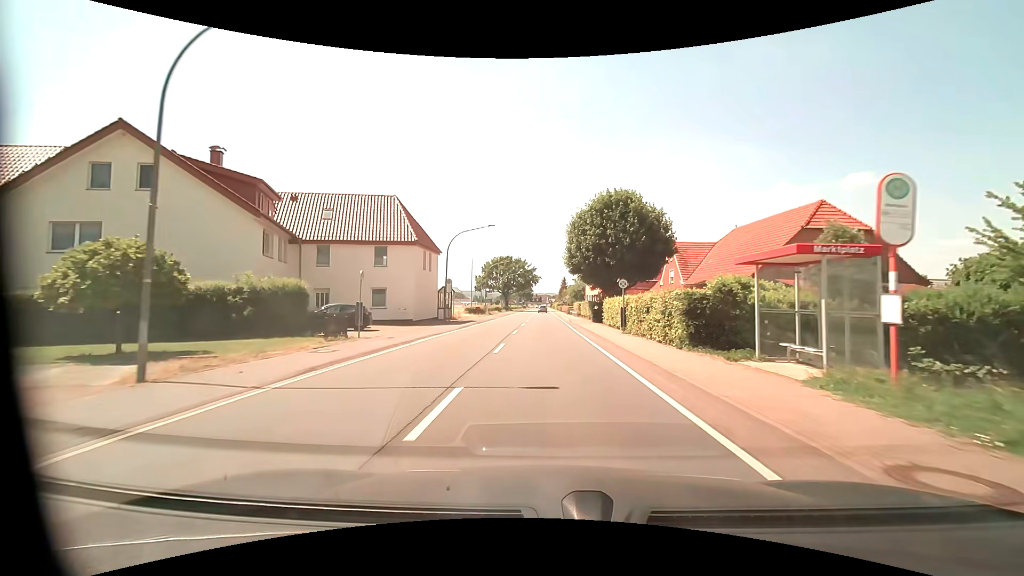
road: primary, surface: asphalt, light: Day
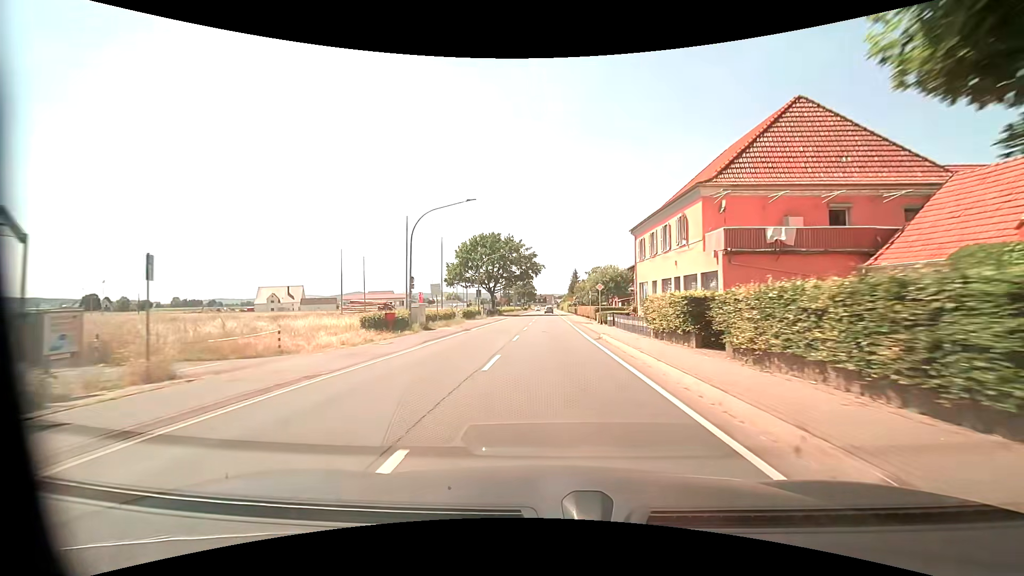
(-0.2, +40.3) m; -1°
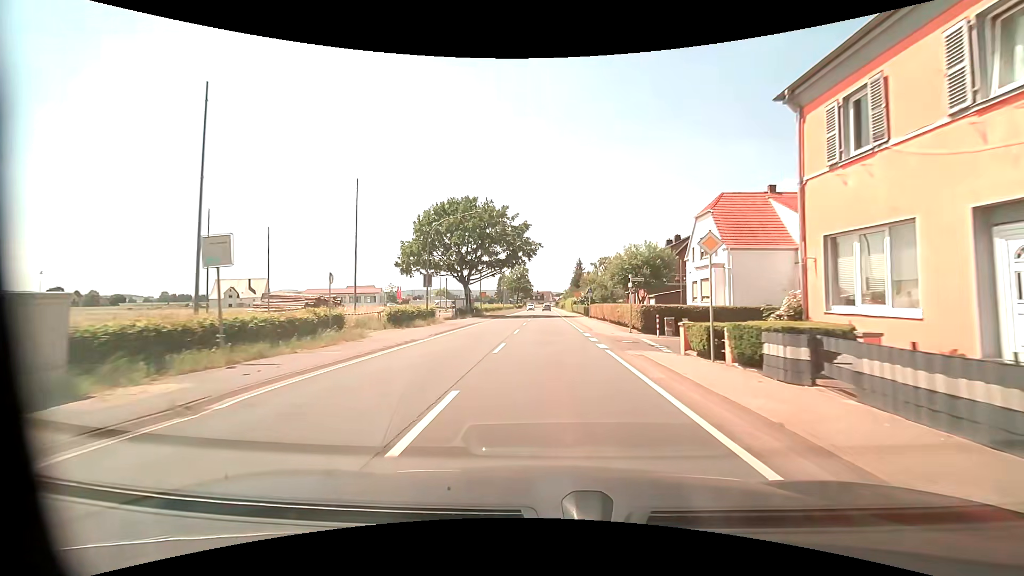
(+0.2, +24.4) m; +1°
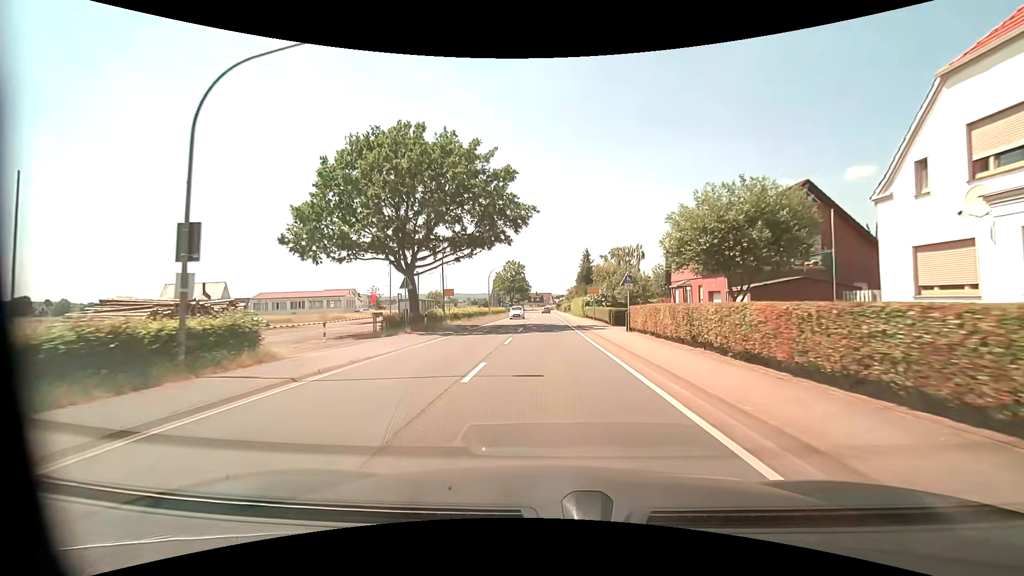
(0.0, +23.1) m; 0°
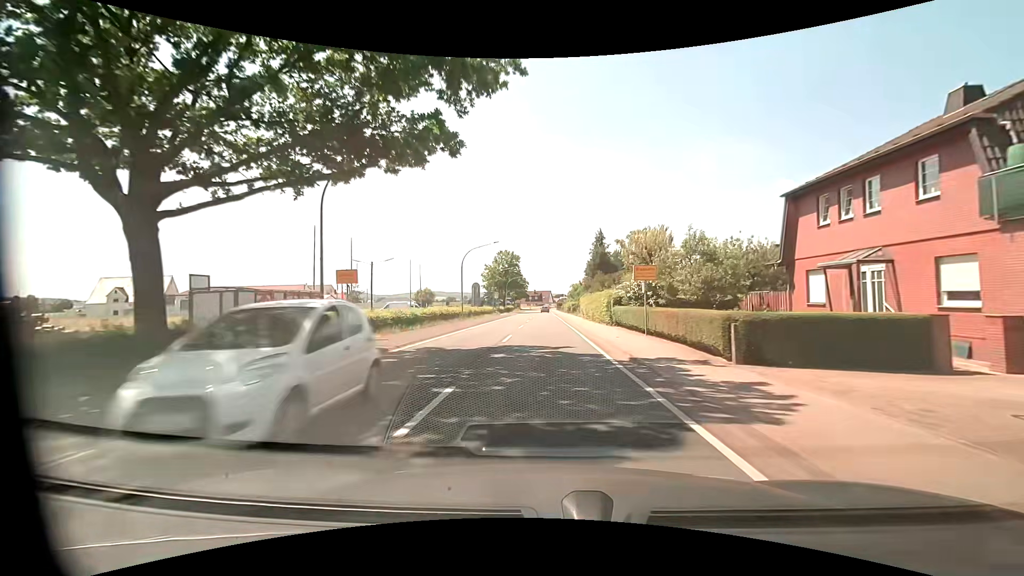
(0.0, +22.3) m; 0°
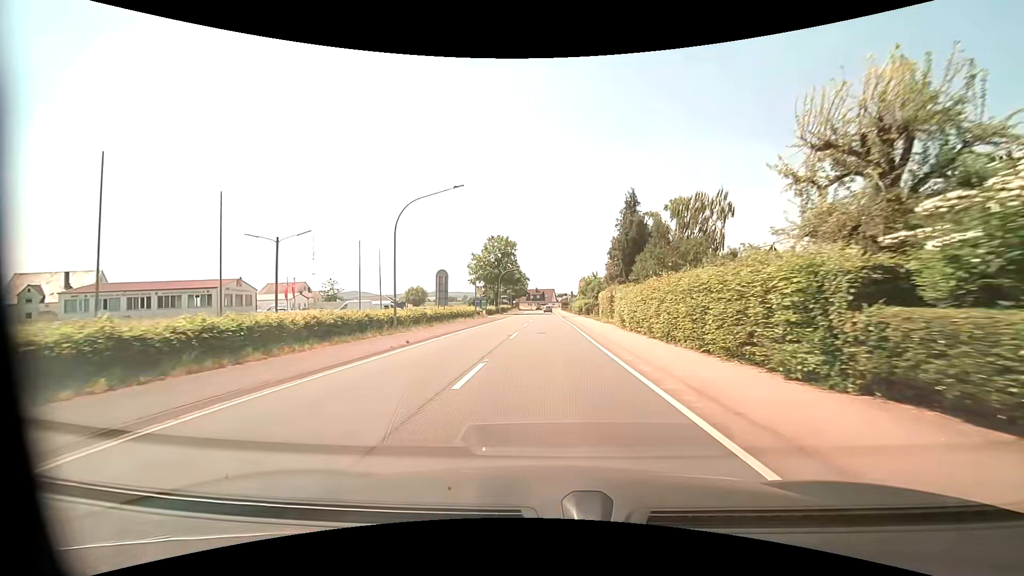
(-0.1, +22.8) m; 0°
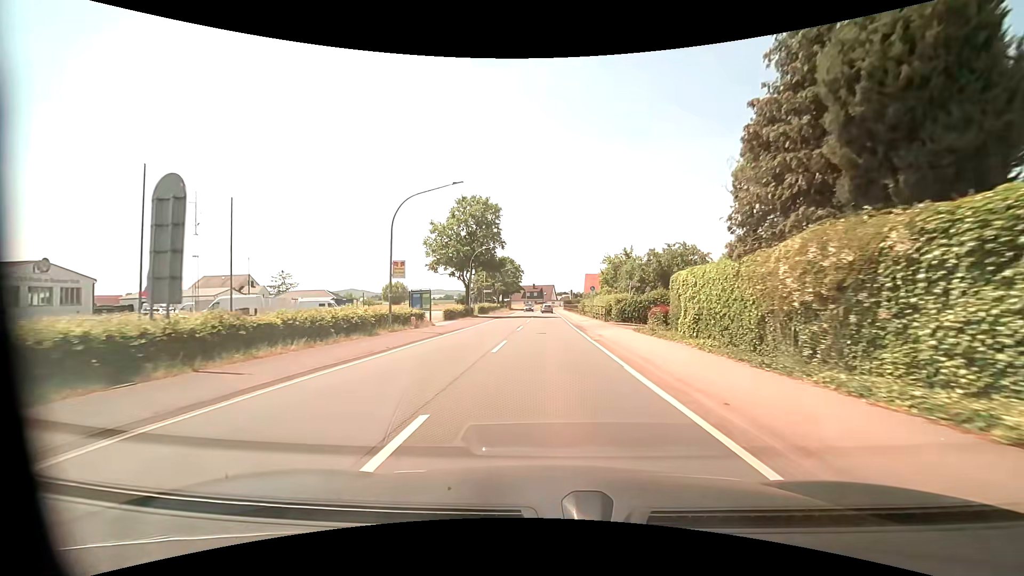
(+0.1, +30.7) m; 0°
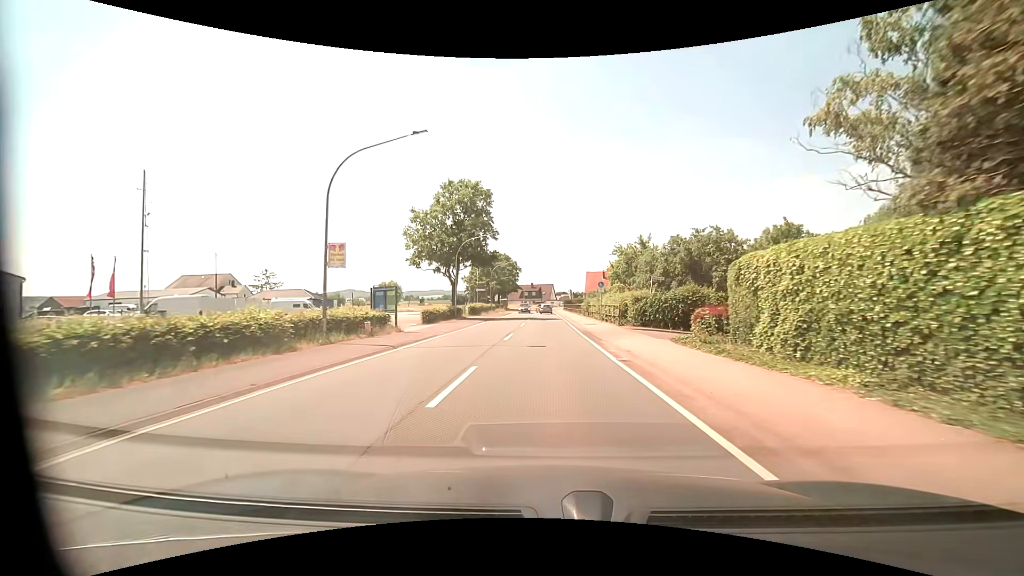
(0.0, +7.5) m; 0°
(0, +10) (0, +20) (0, +30) (0, +40) (0, +50) (0, +60) (0, +70) (0, +80) (0, +90) (0, +100) m
